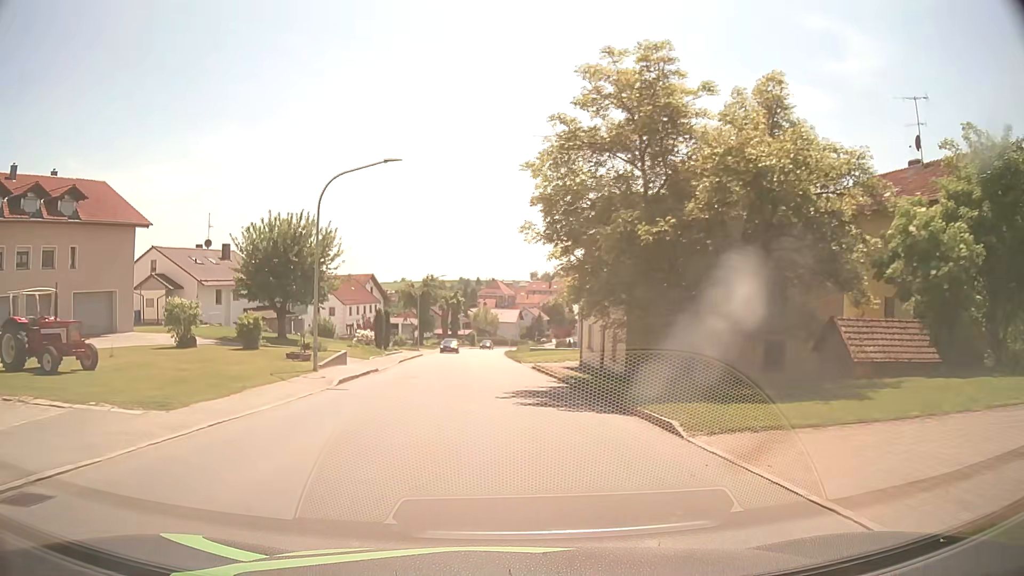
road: tertiary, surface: asphalt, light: Day
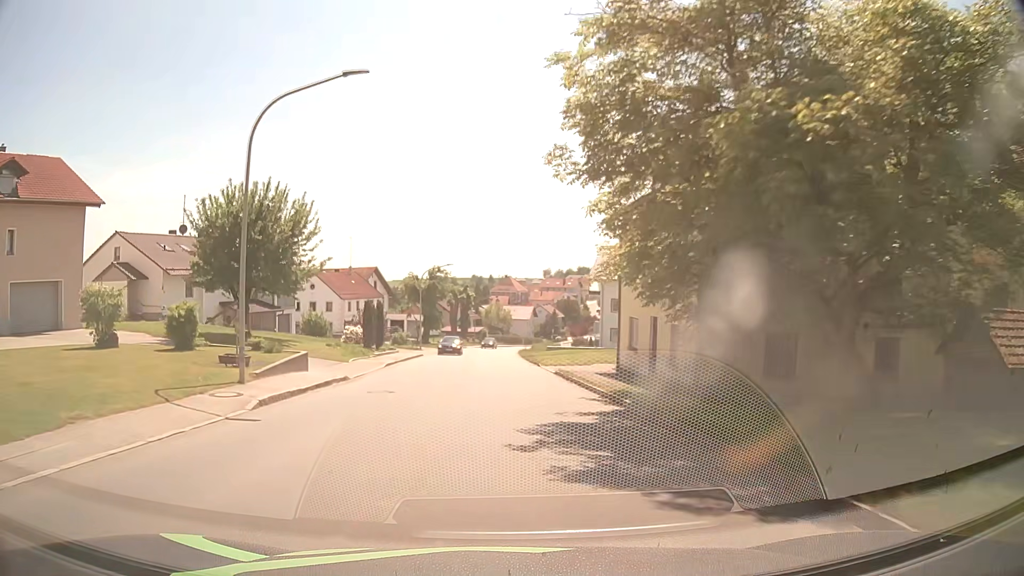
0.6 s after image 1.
(-0.1, +7.8) m; -1°
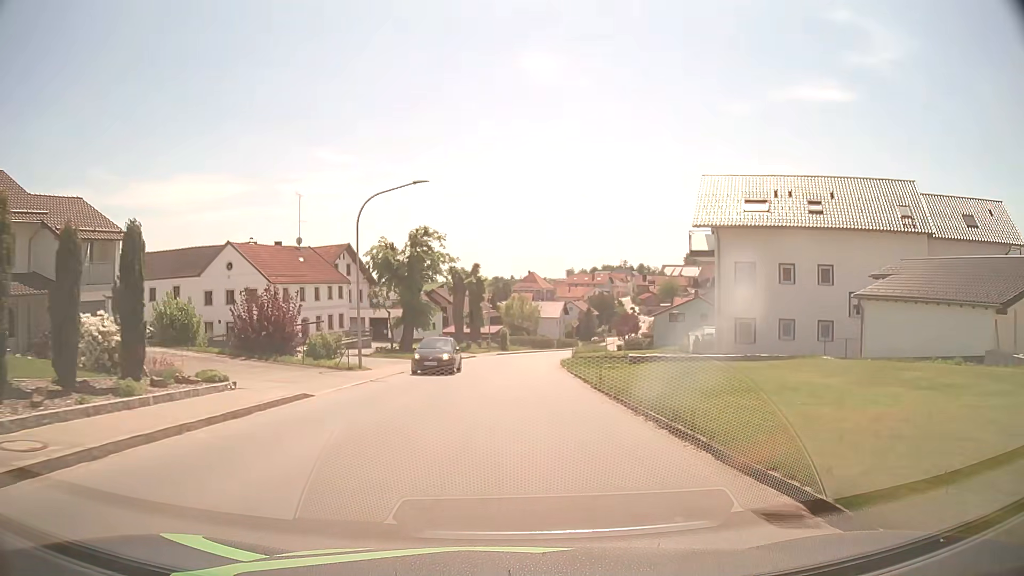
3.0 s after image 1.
(-0.7, +31.2) m; -3°
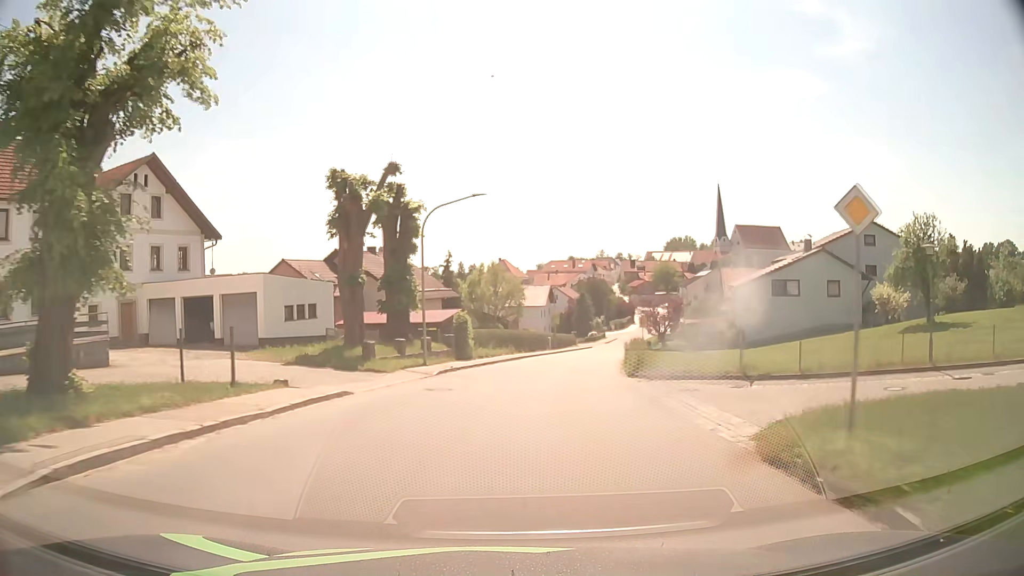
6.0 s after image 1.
(+1.0, +39.0) m; +3°
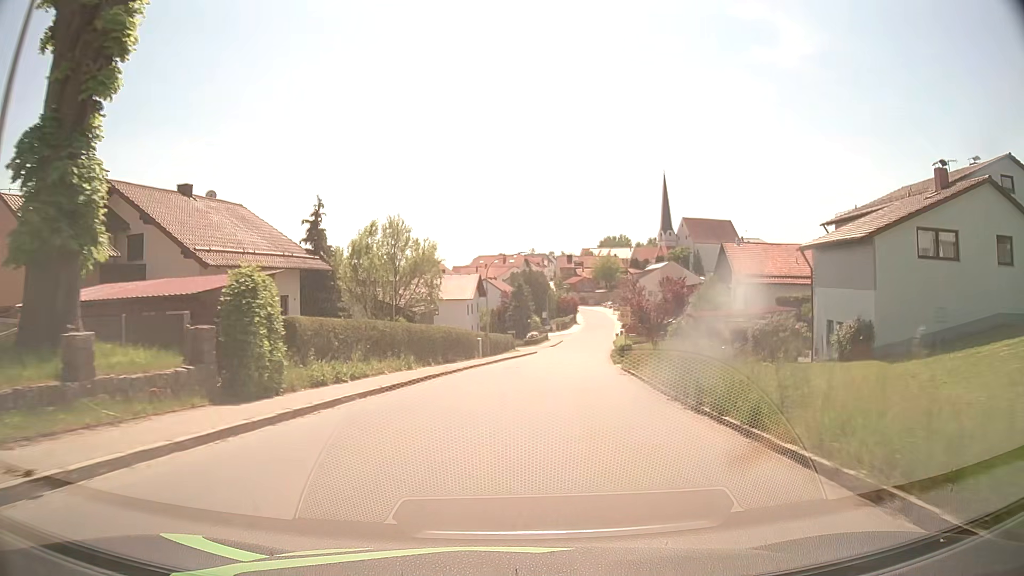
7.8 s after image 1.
(+1.1, +23.3) m; +6°
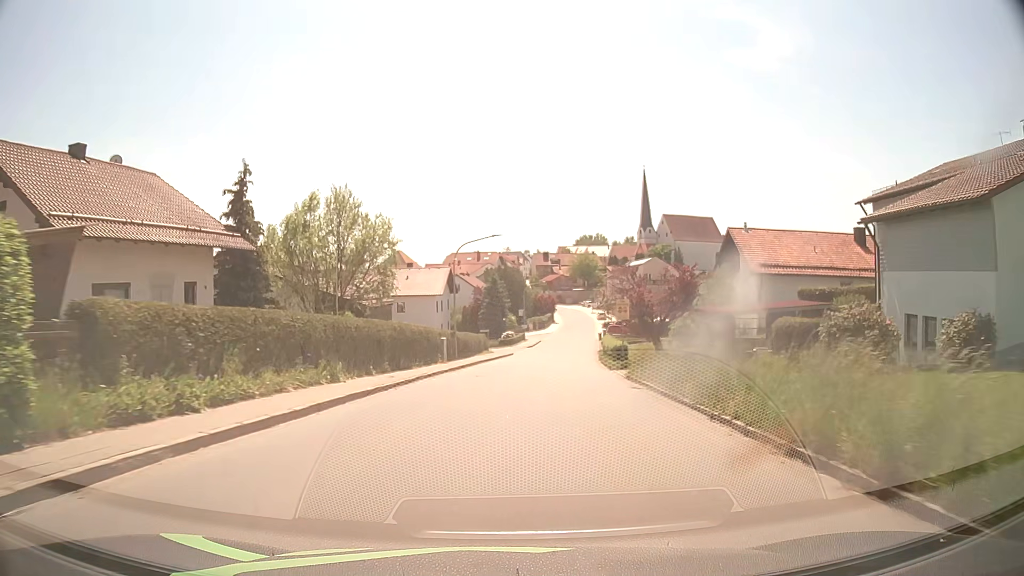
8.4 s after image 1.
(+0.1, +7.8) m; +2°
